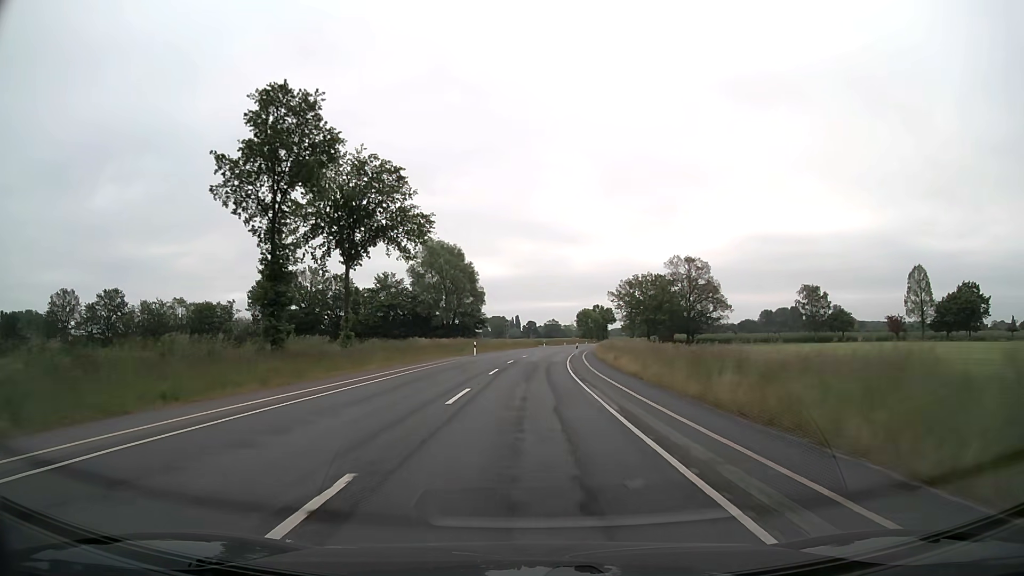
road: secondary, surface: asphalt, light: Day
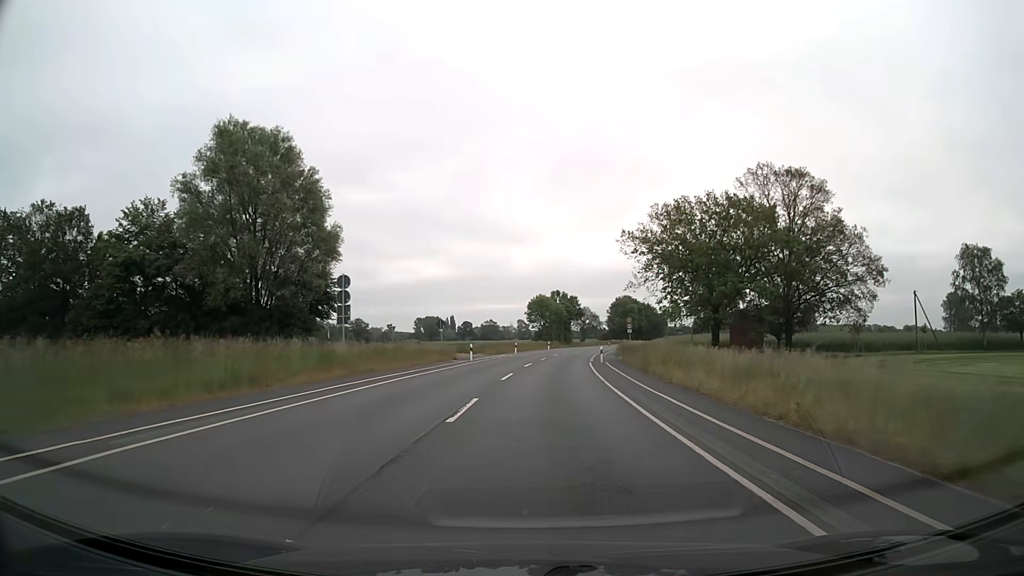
(+1.9, +63.4) m; +5°
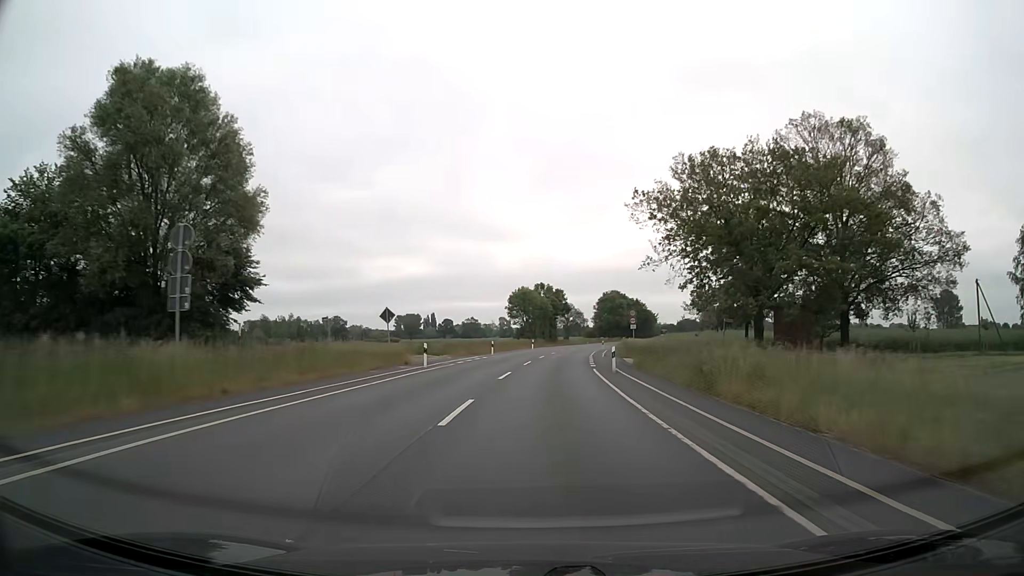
(+0.1, +12.7) m; +1°
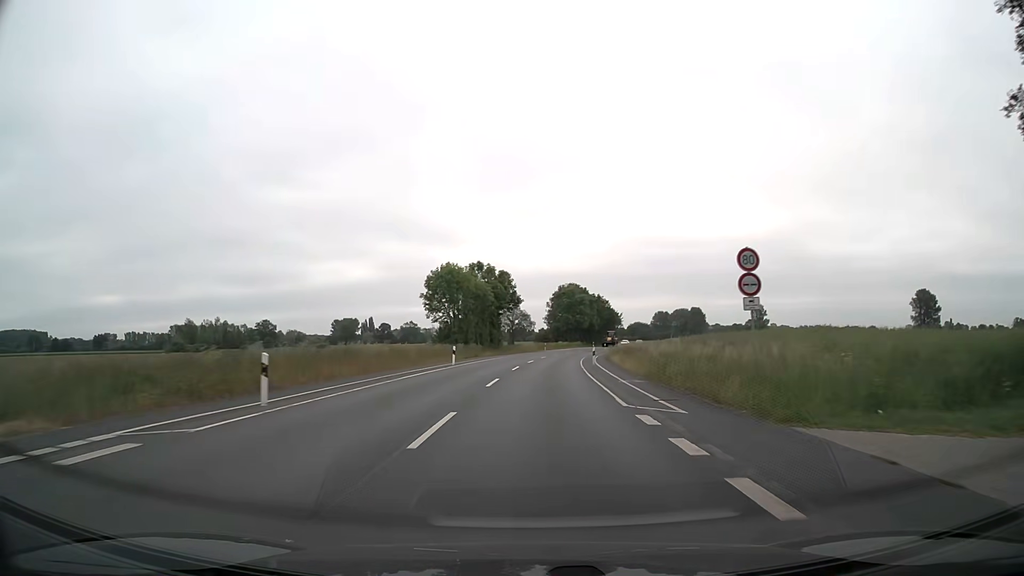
(+1.5, +38.0) m; +5°
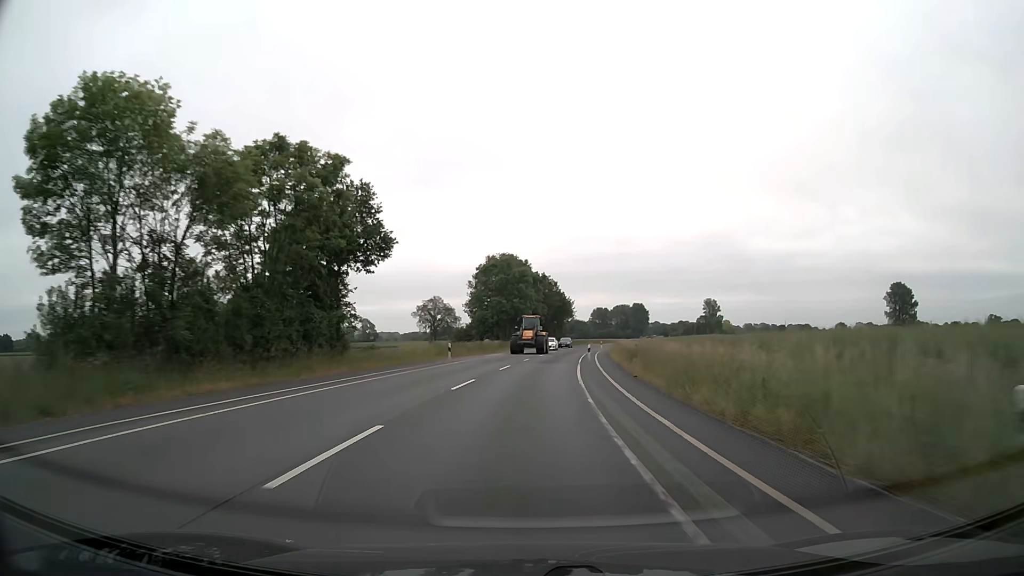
(+2.8, +50.6) m; +6°
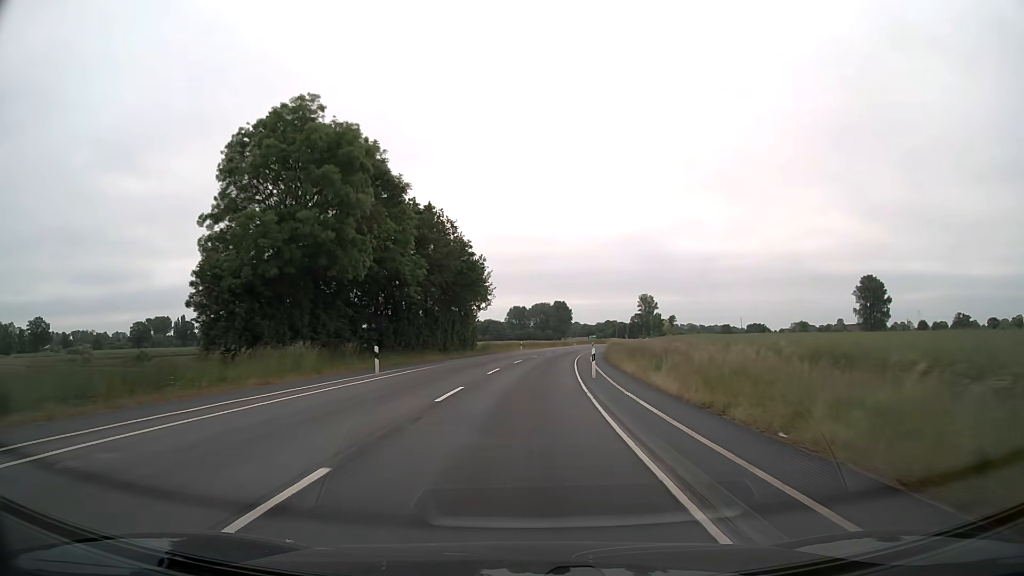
(+3.9, +63.2) m; +7°
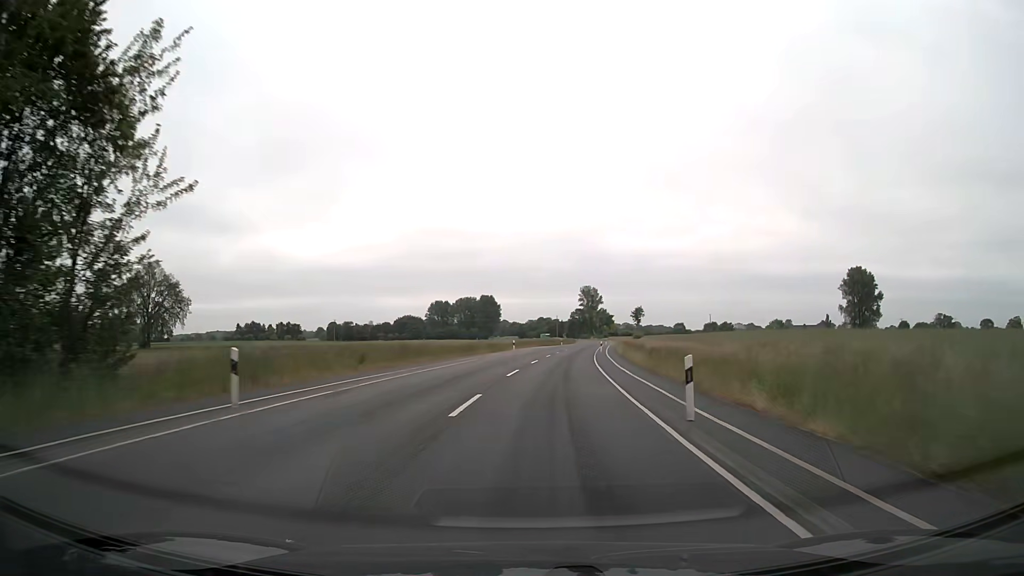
(+3.3, +63.2) m; +6°
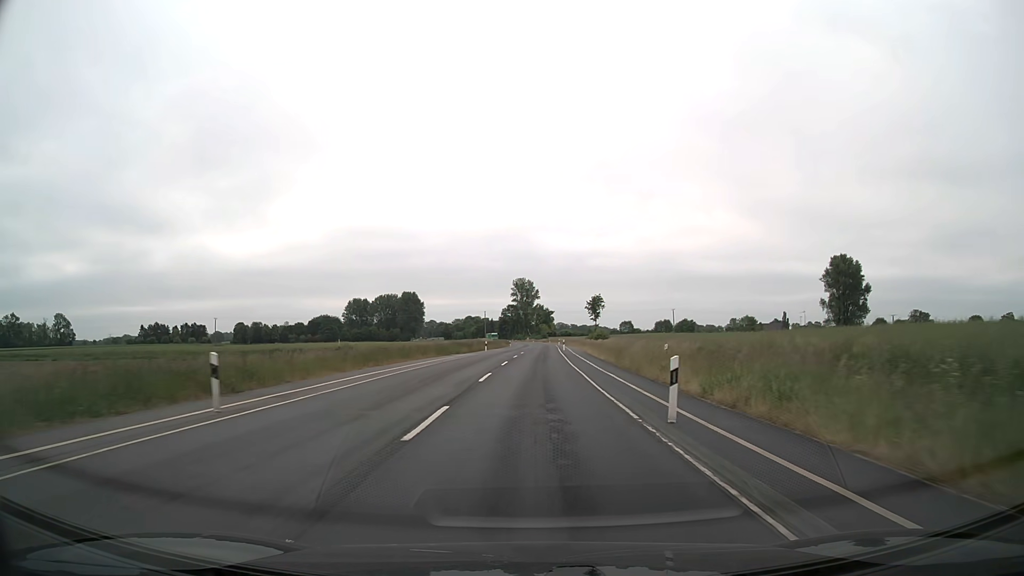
(+3.2, +50.5) m; +6°
(0, +10) (0, +20) (0, +30) (0, +40) (+1, +50) (+1, +60) (+2, +70) (+2, +80) (+2, +90) (+2, +100) m
